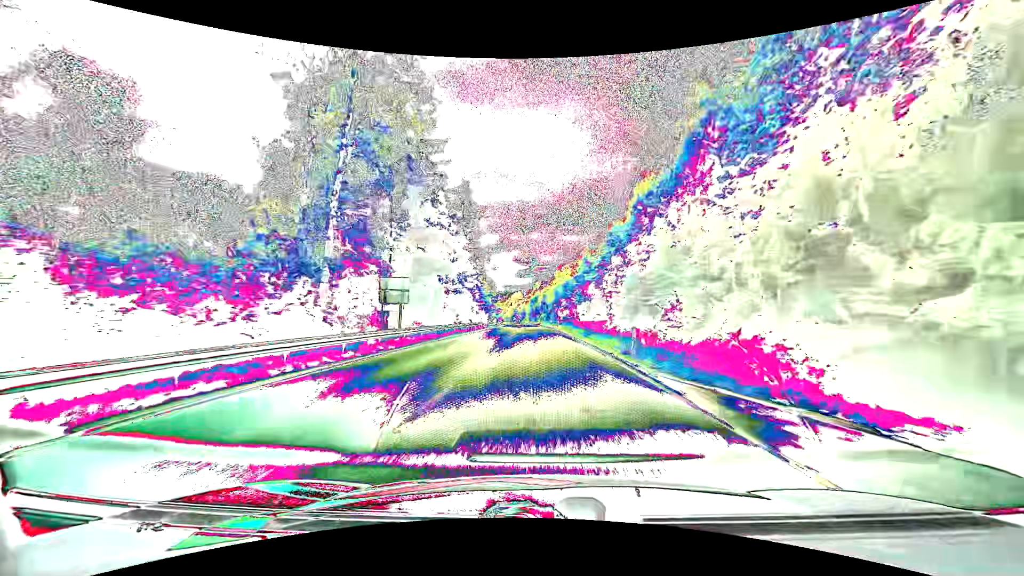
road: primary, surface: asphalt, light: Day
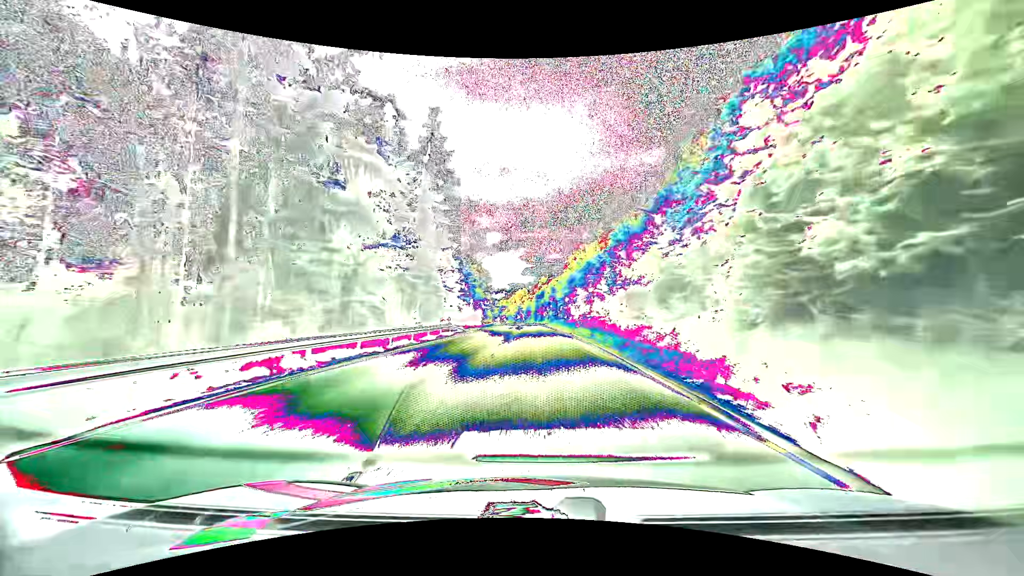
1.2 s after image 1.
(-0.1, +27.4) m; -1°
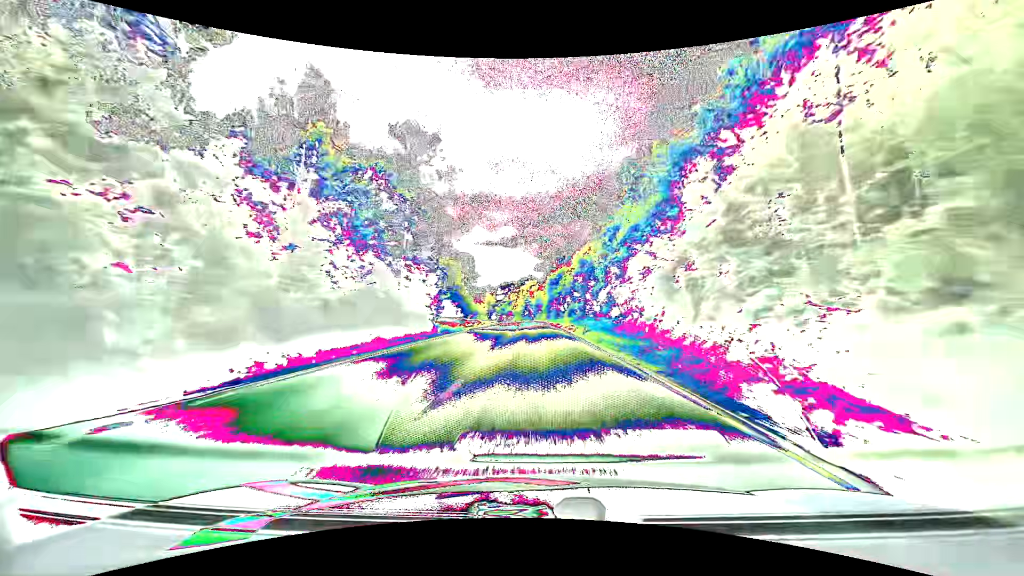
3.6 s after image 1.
(-0.4, +56.6) m; -1°
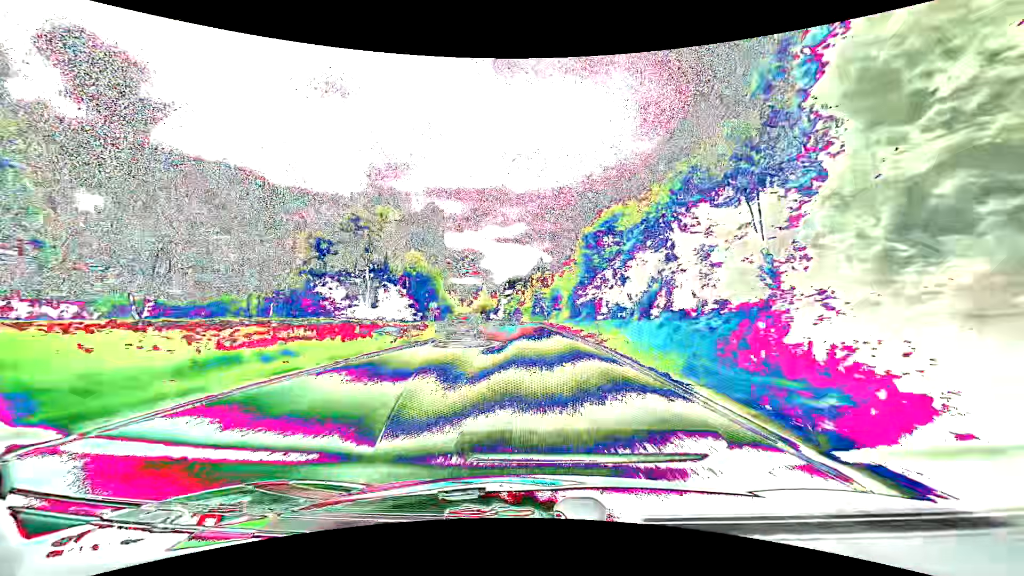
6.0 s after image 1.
(-0.6, +58.5) m; -1°
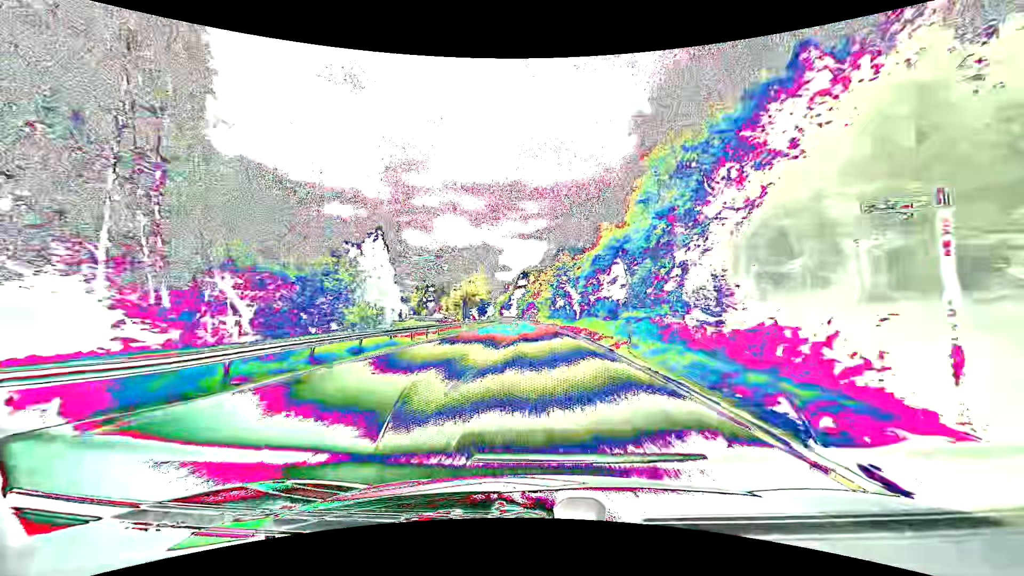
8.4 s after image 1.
(-1.4, +60.3) m; -2°
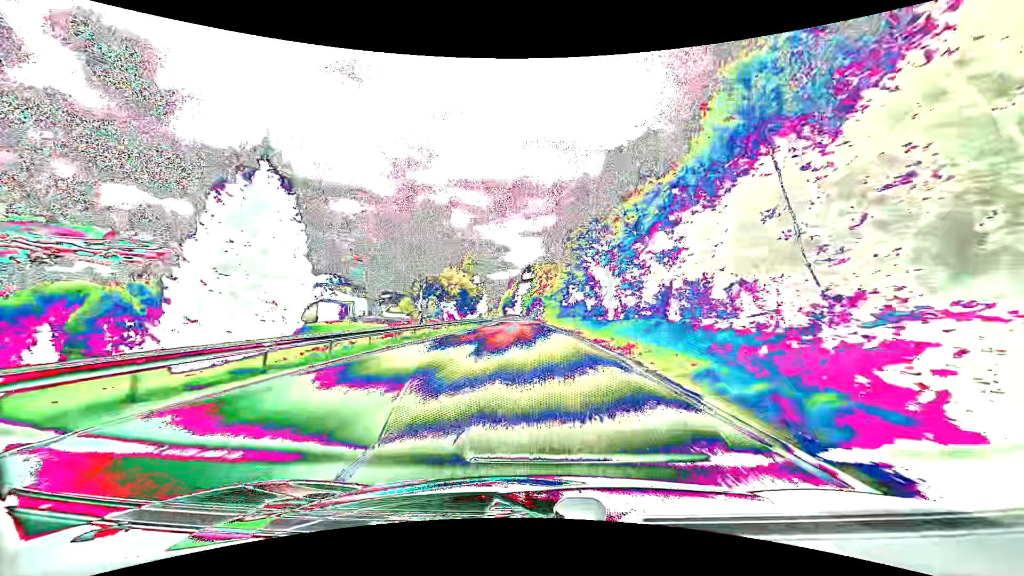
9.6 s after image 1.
(-0.1, +30.5) m; 0°
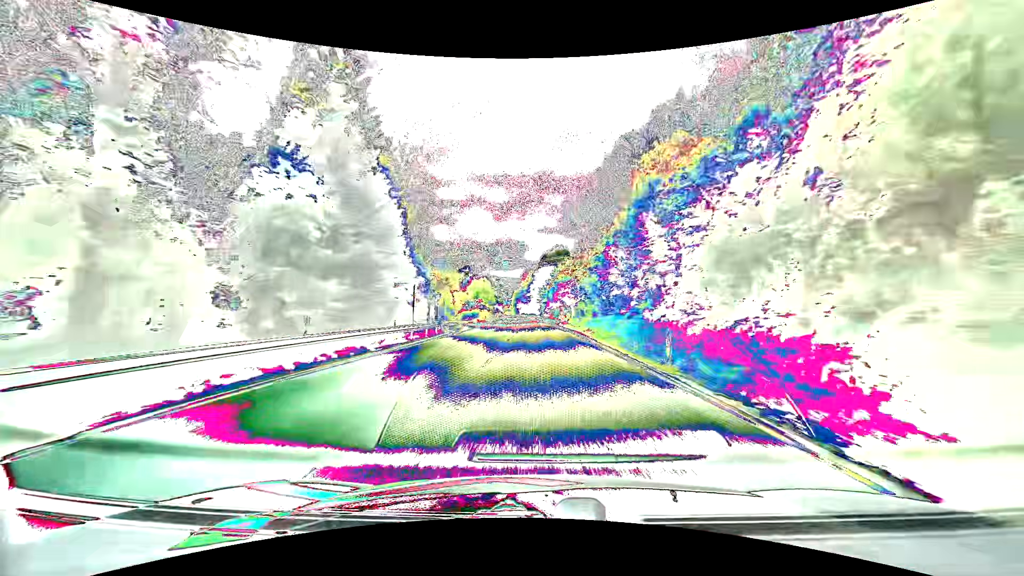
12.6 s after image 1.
(-2.1, +74.8) m; -2°
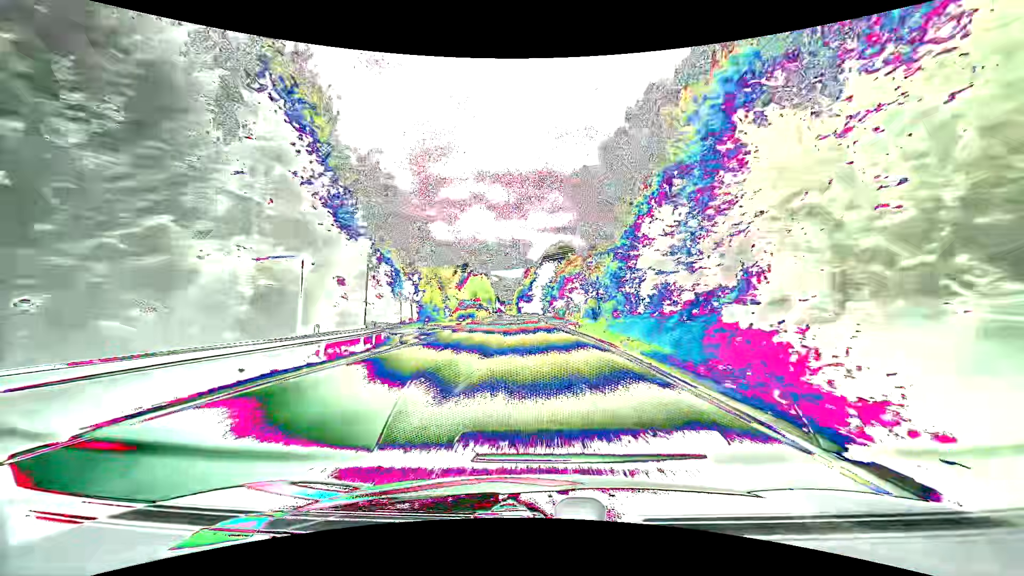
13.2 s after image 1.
(0.0, +14.9) m; 0°
(0, +10) (0, +20) (0, +30) (0, +40) (-1, +50) (-1, +60) (-1, +70) (-2, +80) (-2, +90) (-3, +100) m
